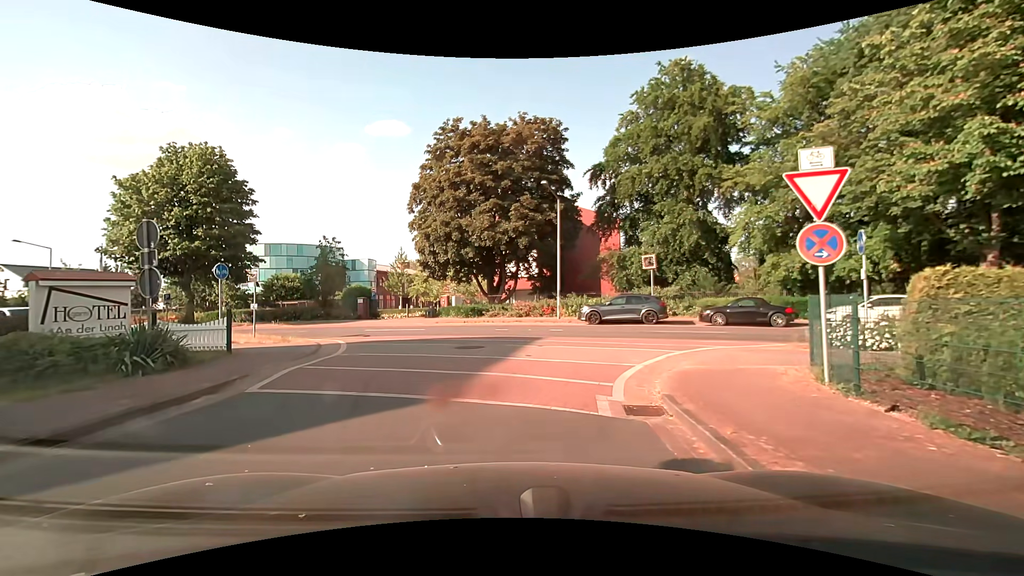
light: Day
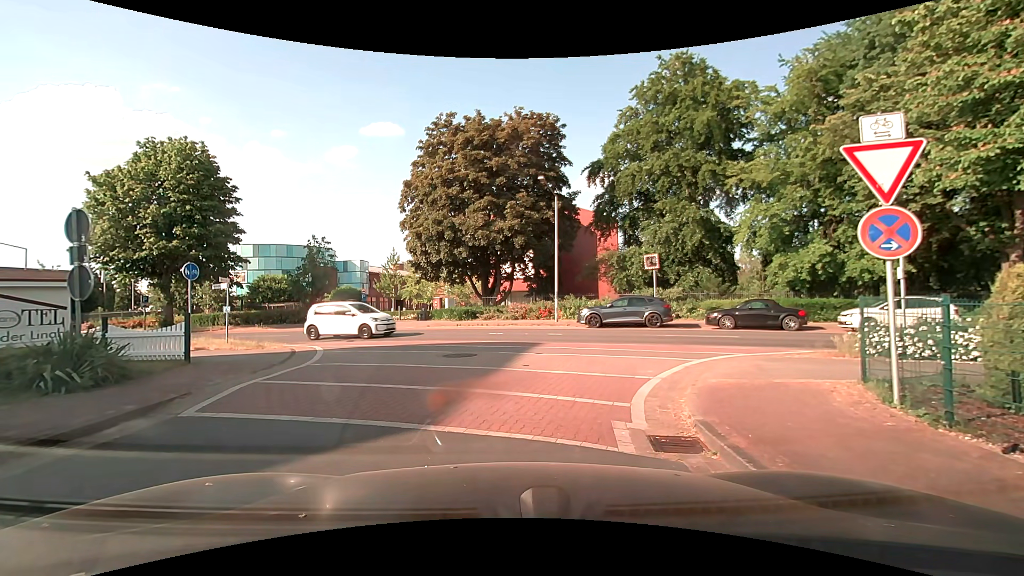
(0.0, +1.4) m; -2°
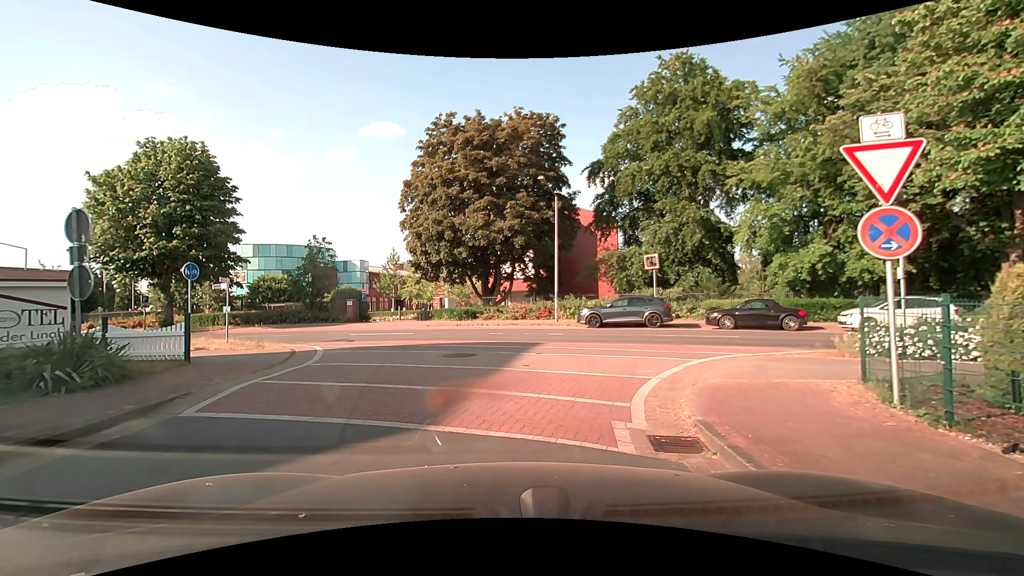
(0.0, 0.0) m; 0°
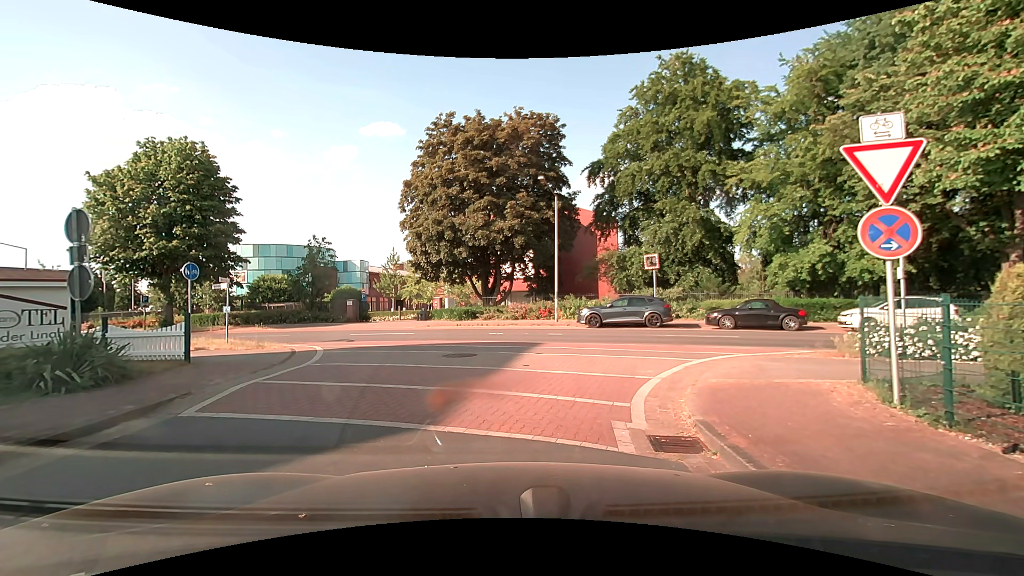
(0.0, 0.0) m; 0°
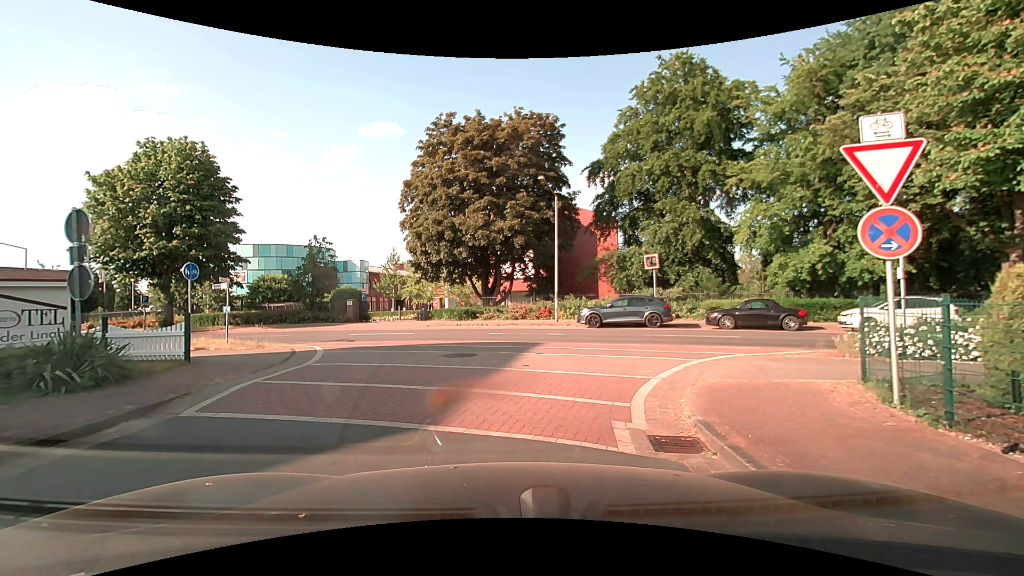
(0.0, 0.0) m; 0°
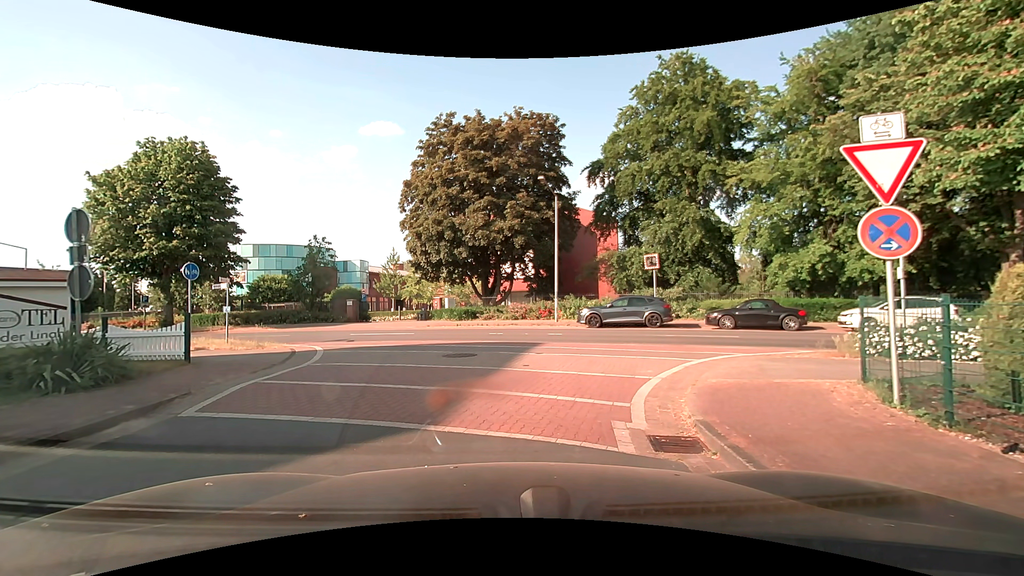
(0.0, 0.0) m; 0°
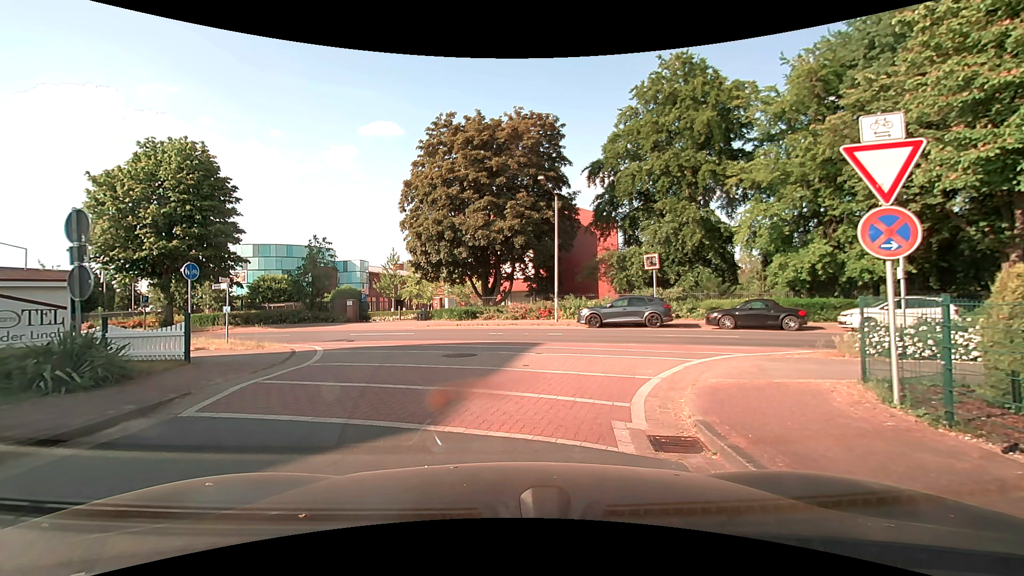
(0.0, 0.0) m; 0°
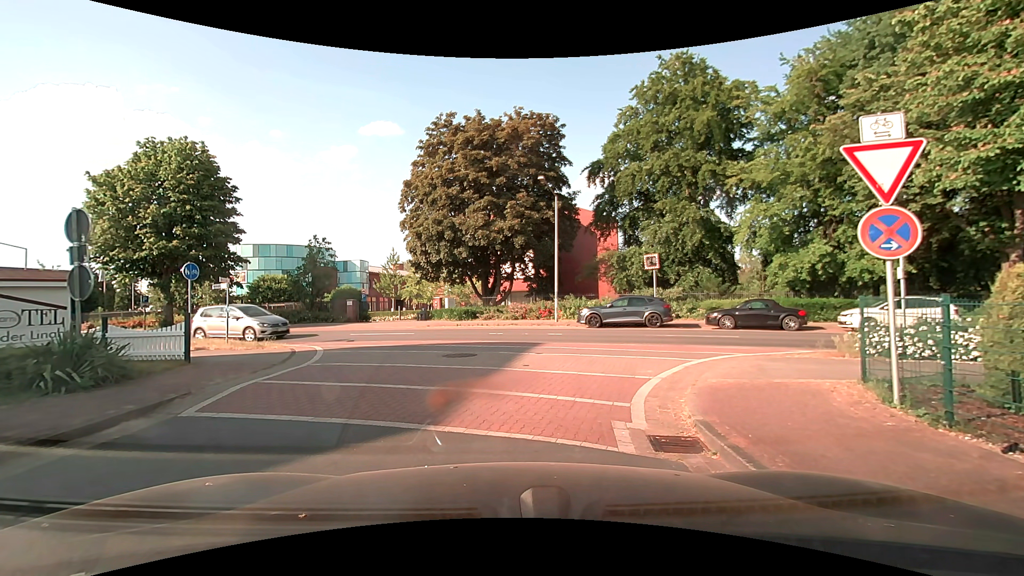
(0.0, 0.0) m; 0°
